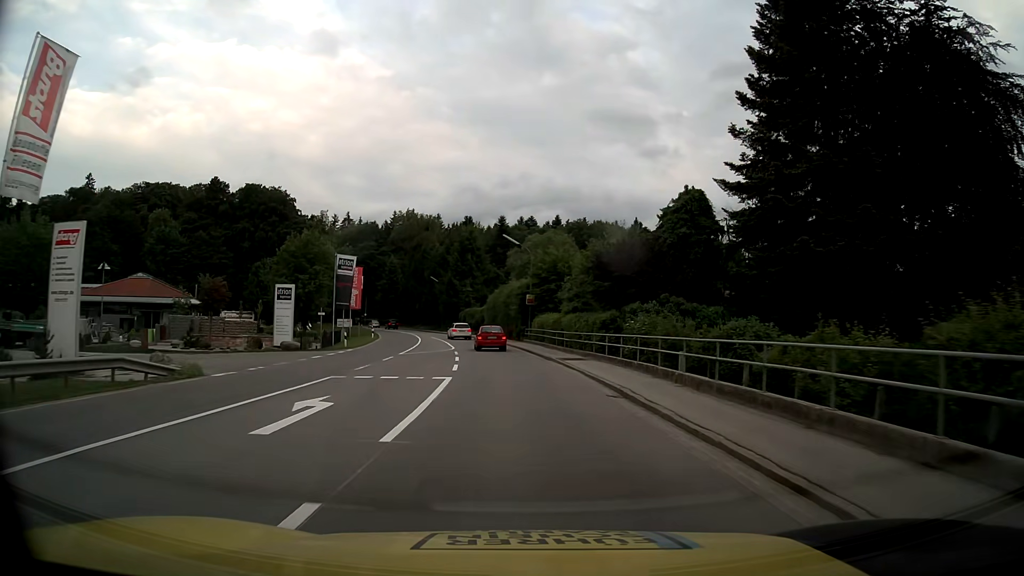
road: primary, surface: asphalt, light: Day
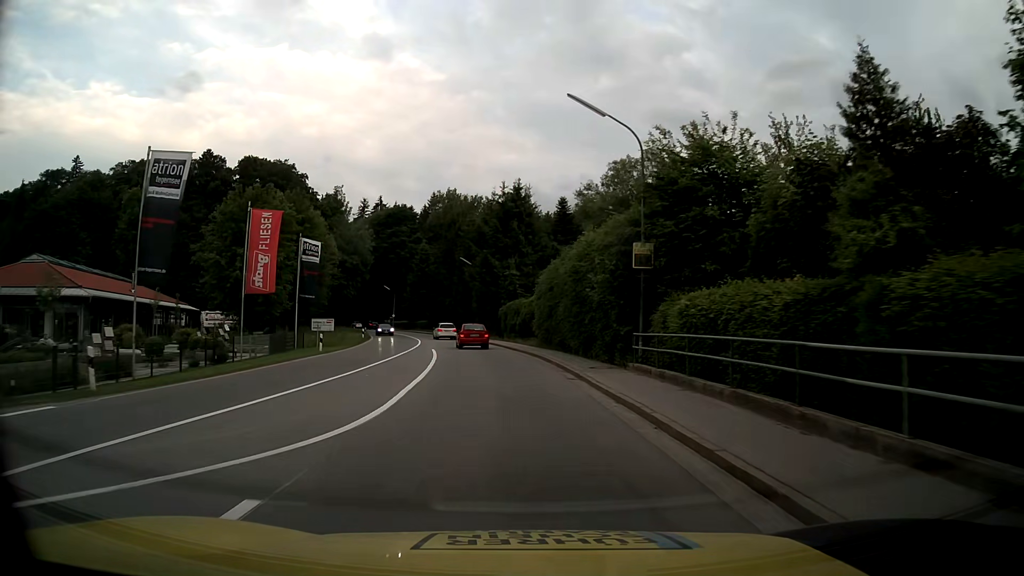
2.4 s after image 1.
(-1.1, +32.2) m; -5°
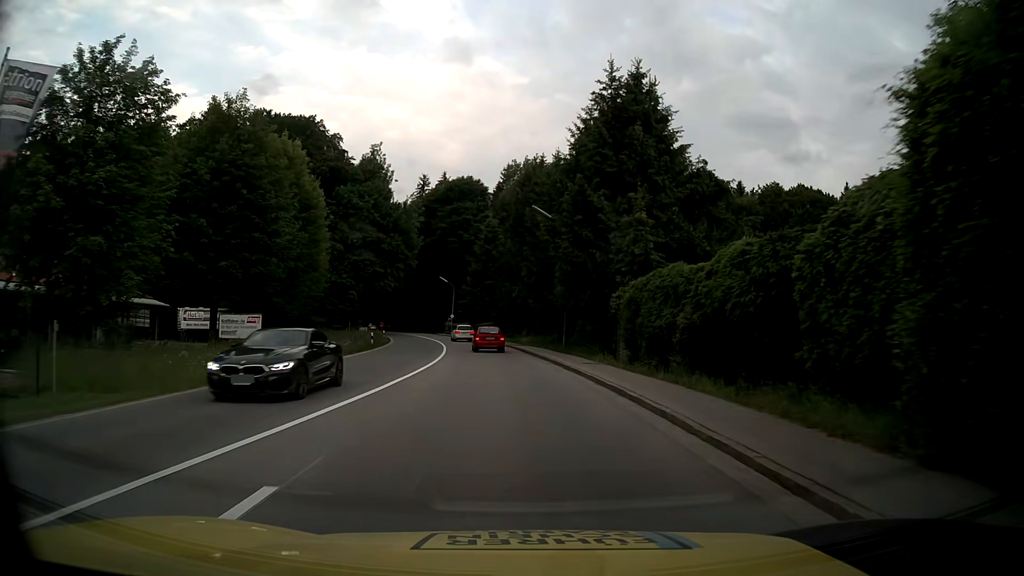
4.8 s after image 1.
(-2.1, +32.0) m; -7°
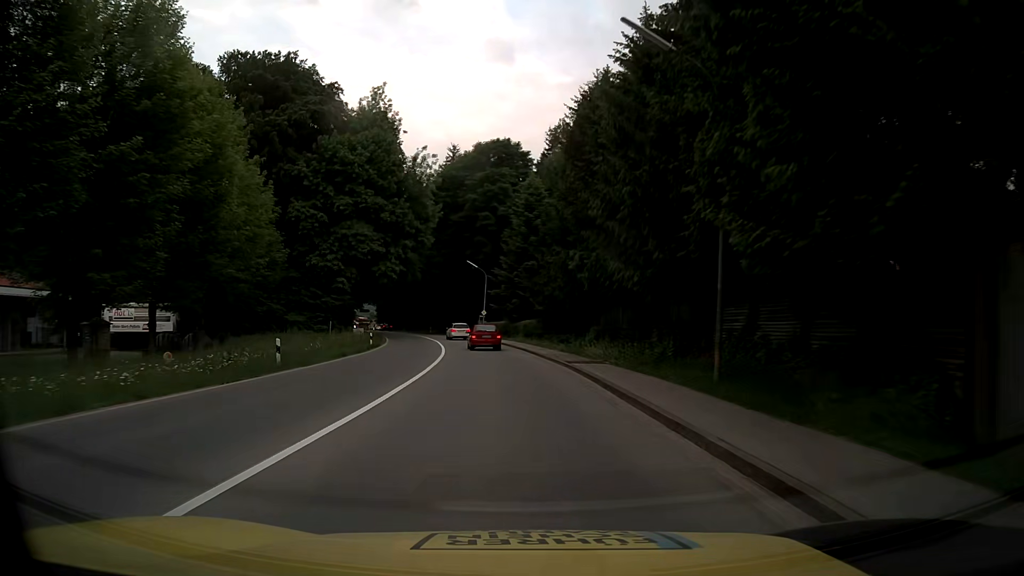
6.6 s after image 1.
(-0.8, +24.2) m; -4°
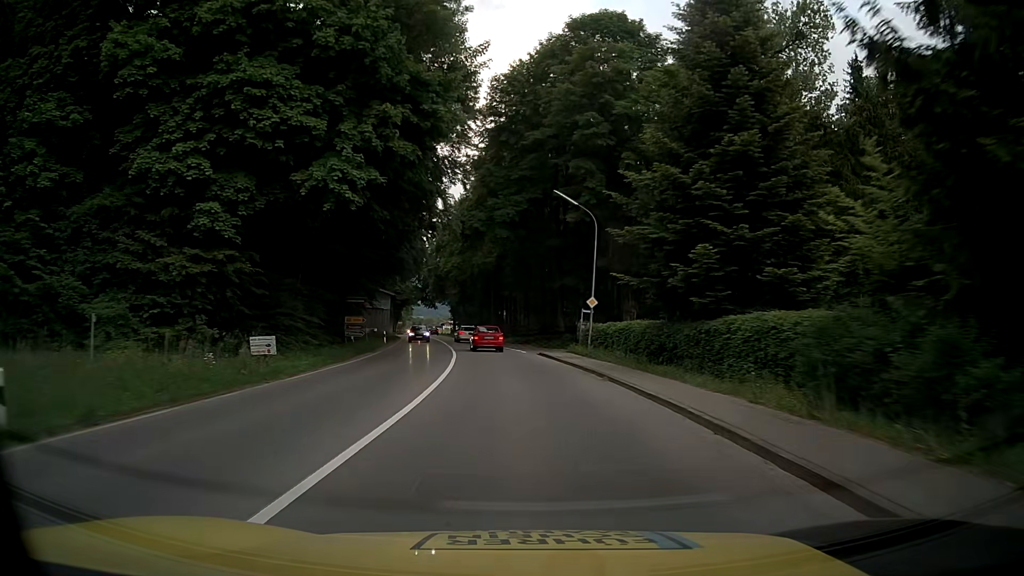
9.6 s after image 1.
(-2.8, +40.3) m; -8°
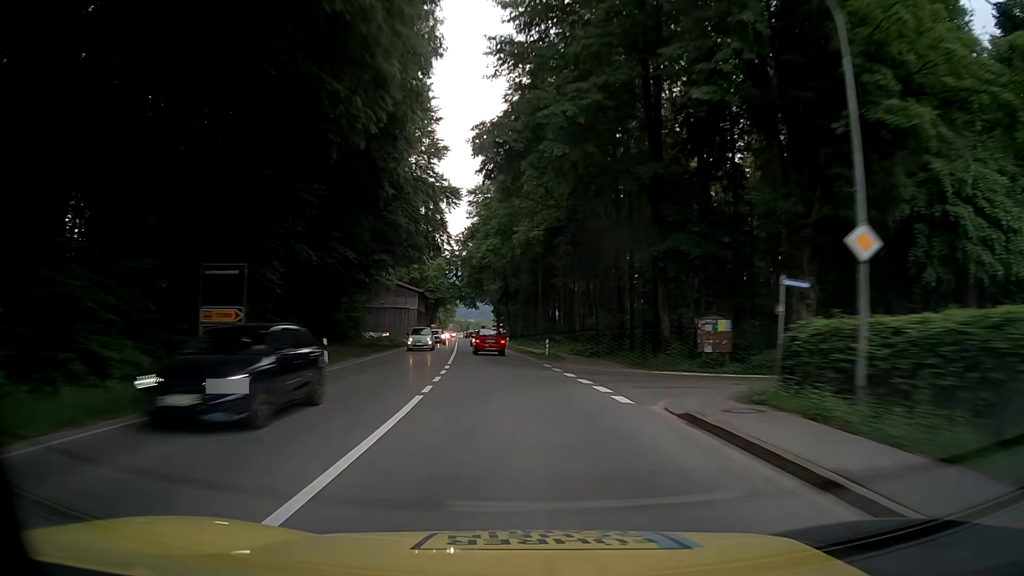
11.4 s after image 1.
(-1.0, +24.8) m; -3°
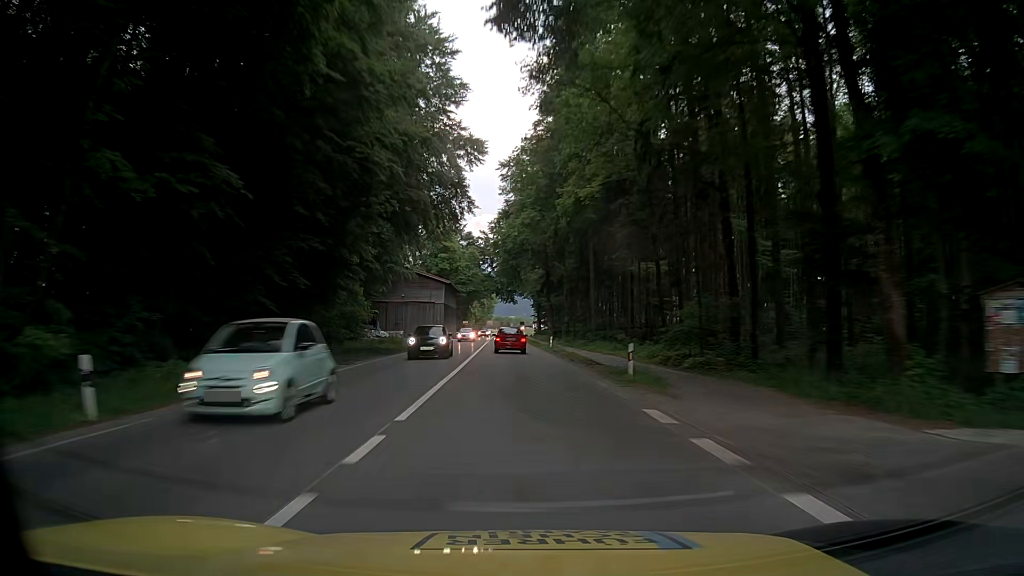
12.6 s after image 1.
(-0.8, +16.6) m; -5°
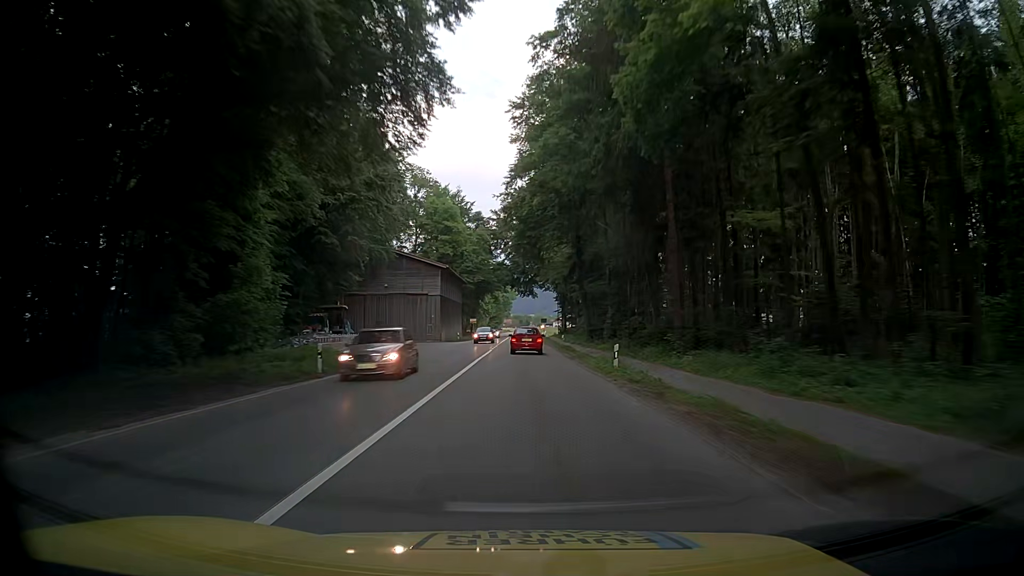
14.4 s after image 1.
(-0.6, +24.9) m; 0°
(0, +10) (-1, +20) (-1, +30) (-1, +40) (-2, +50) (-2, +60) (-2, +70) (-3, +80) (-3, +90) (-3, +100) m
